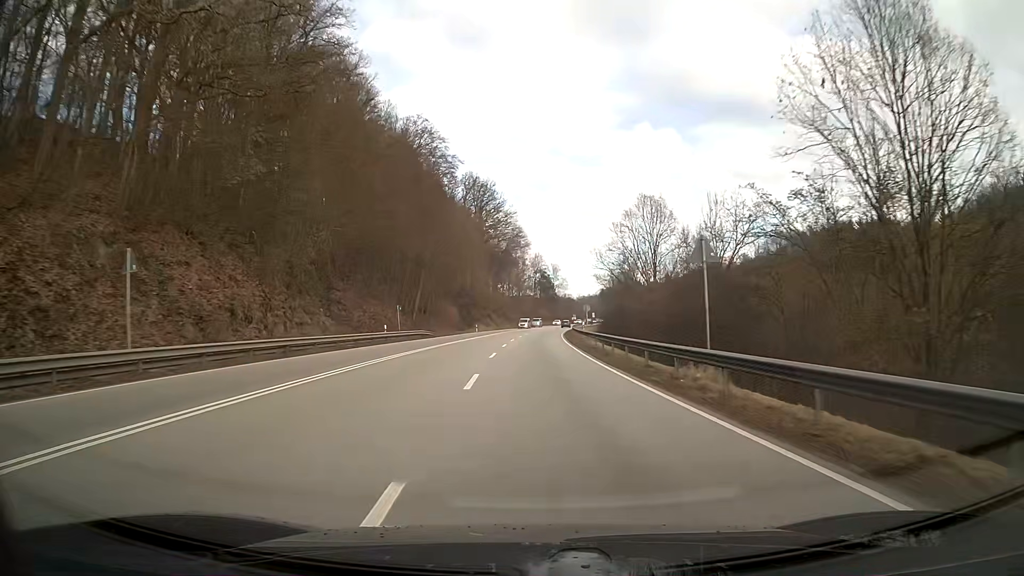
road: primary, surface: asphalt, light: Day
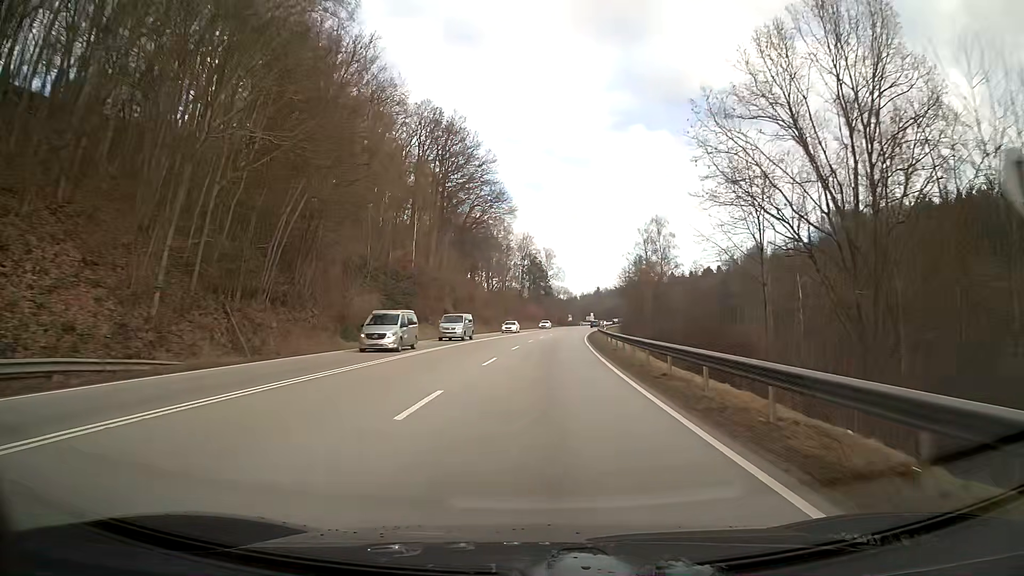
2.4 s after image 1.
(+0.4, +51.8) m; +1°
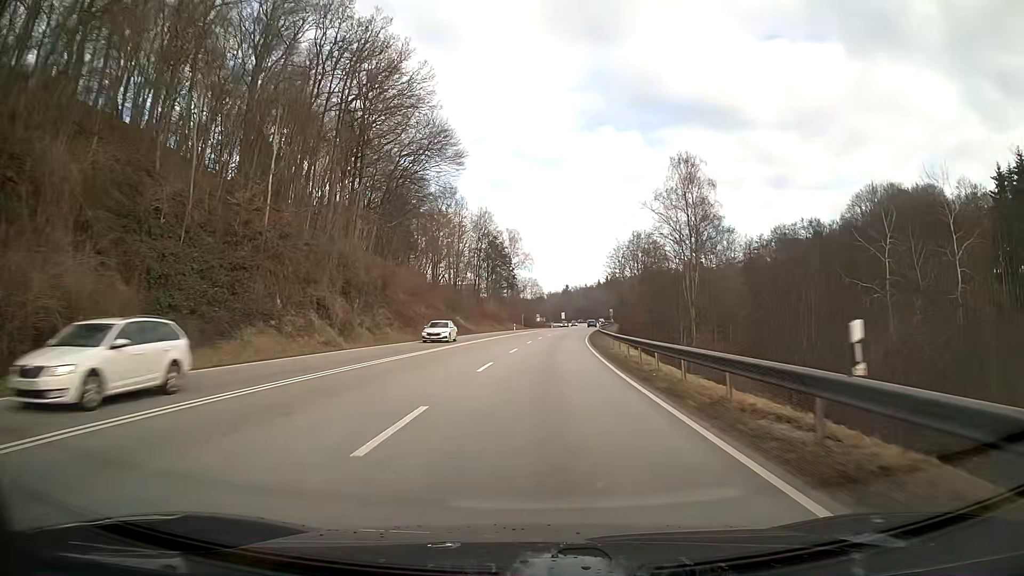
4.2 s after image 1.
(+1.0, +38.0) m; +3°
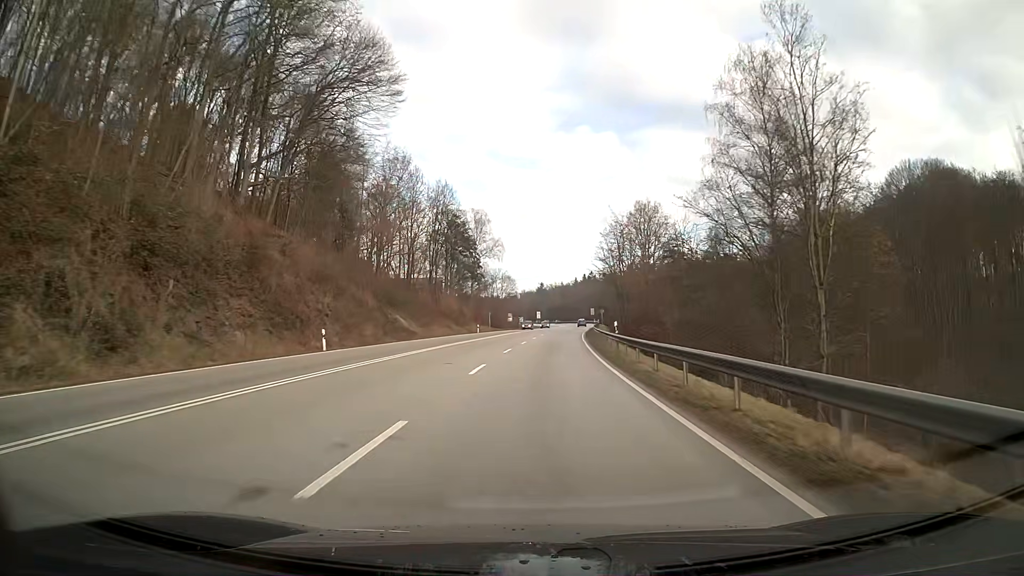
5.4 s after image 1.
(+0.5, +25.2) m; +2°
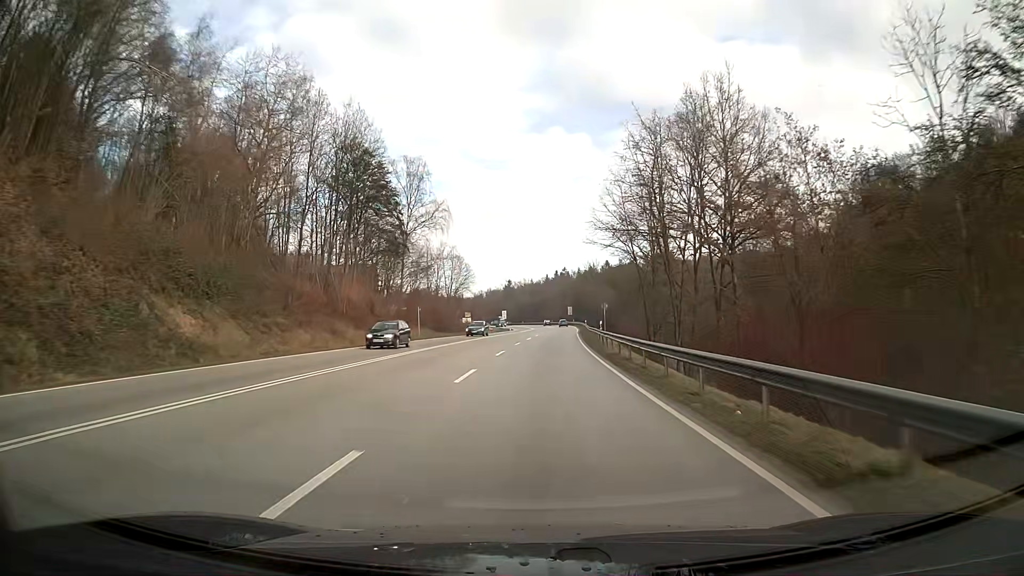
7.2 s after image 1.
(+0.9, +37.7) m; +3°
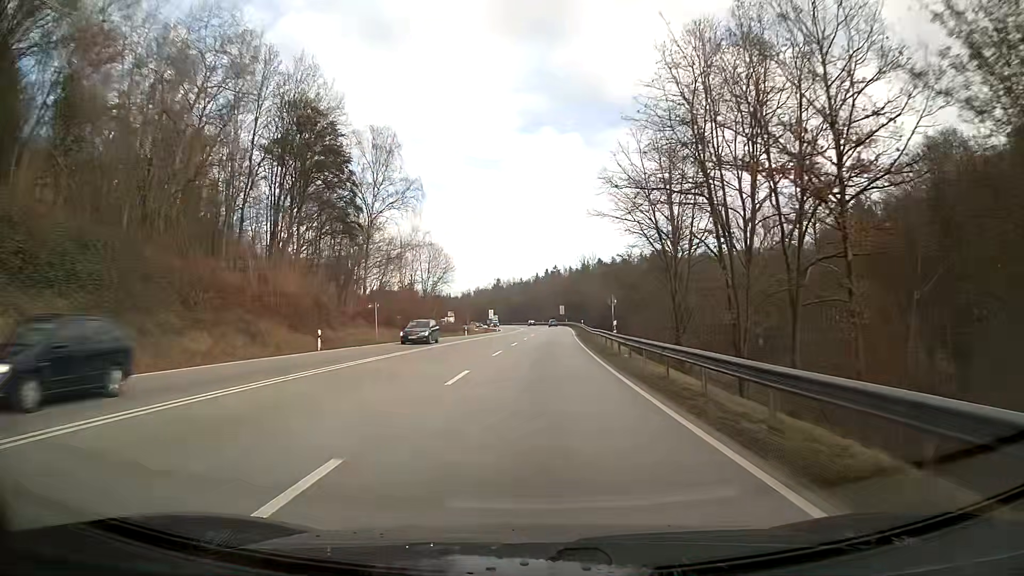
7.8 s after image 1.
(+0.1, +12.6) m; +1°
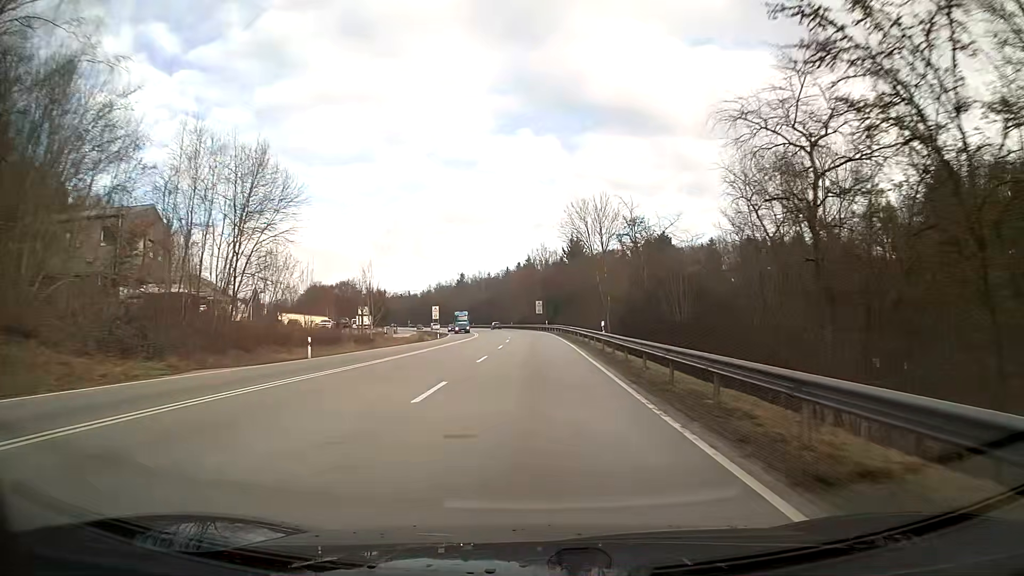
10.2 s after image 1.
(+1.2, +50.2) m; +2°
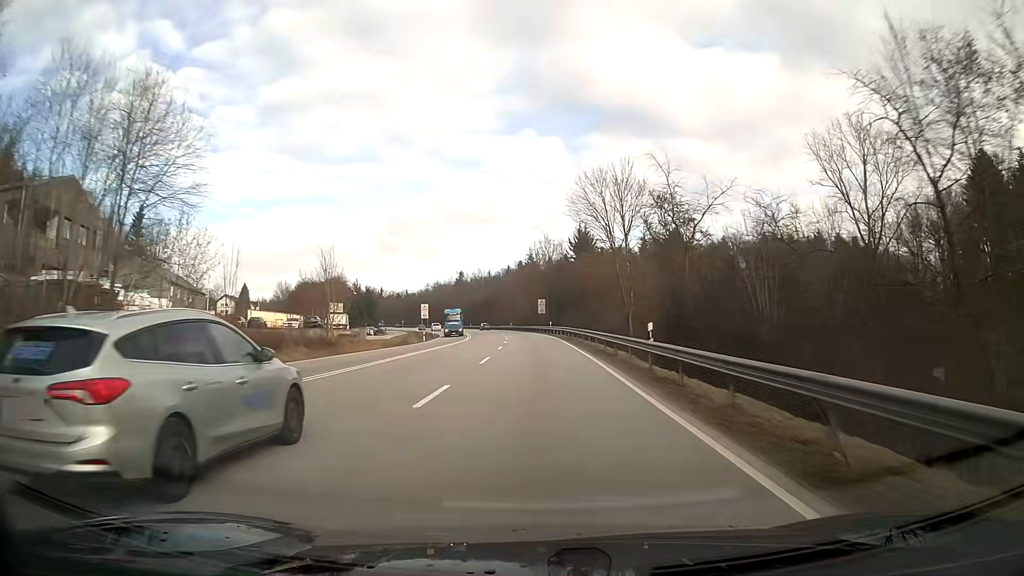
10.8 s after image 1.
(0.0, +12.5) m; 0°
